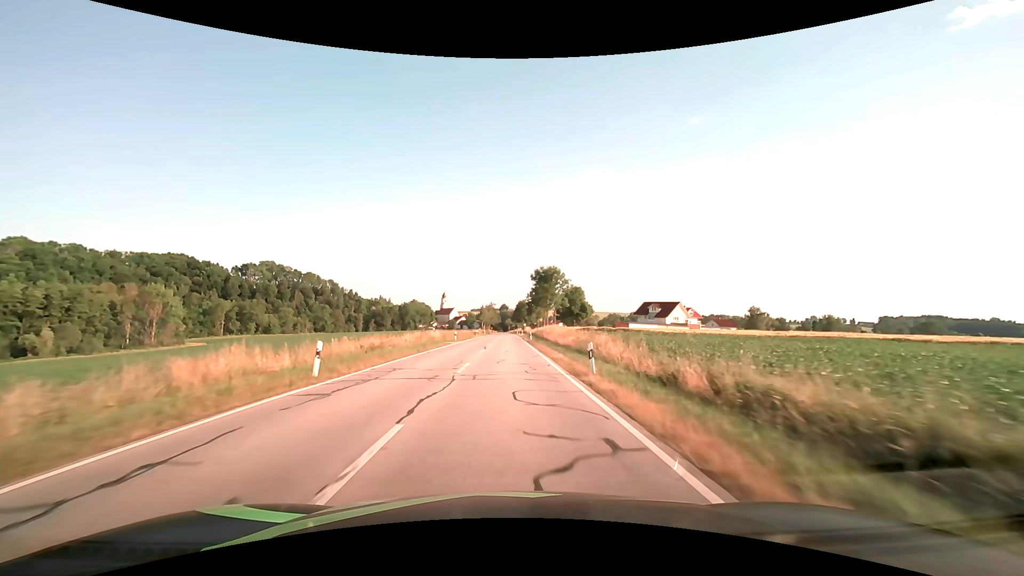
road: secondary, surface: asphalt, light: Day
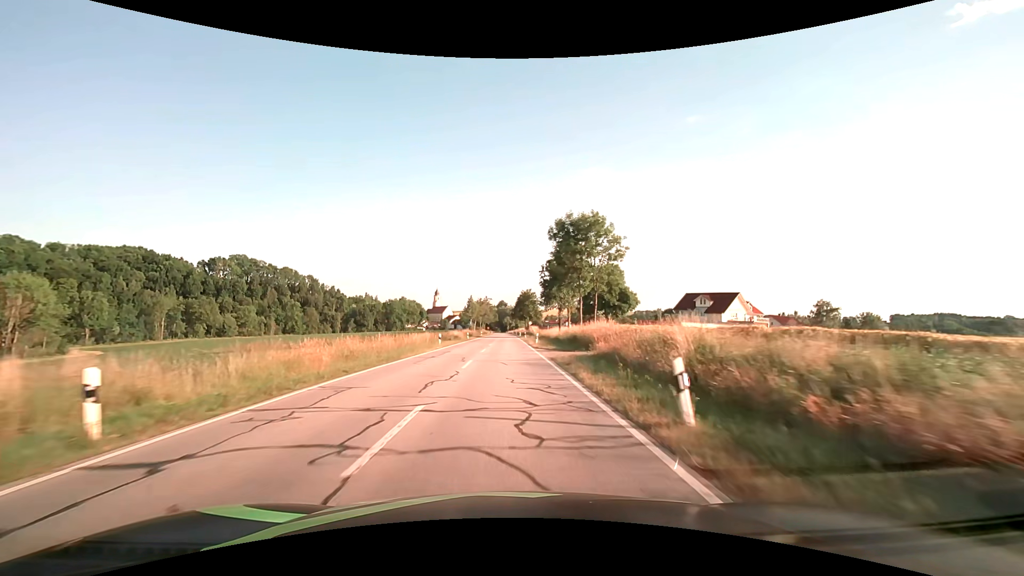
(+0.1, +45.6) m; 0°
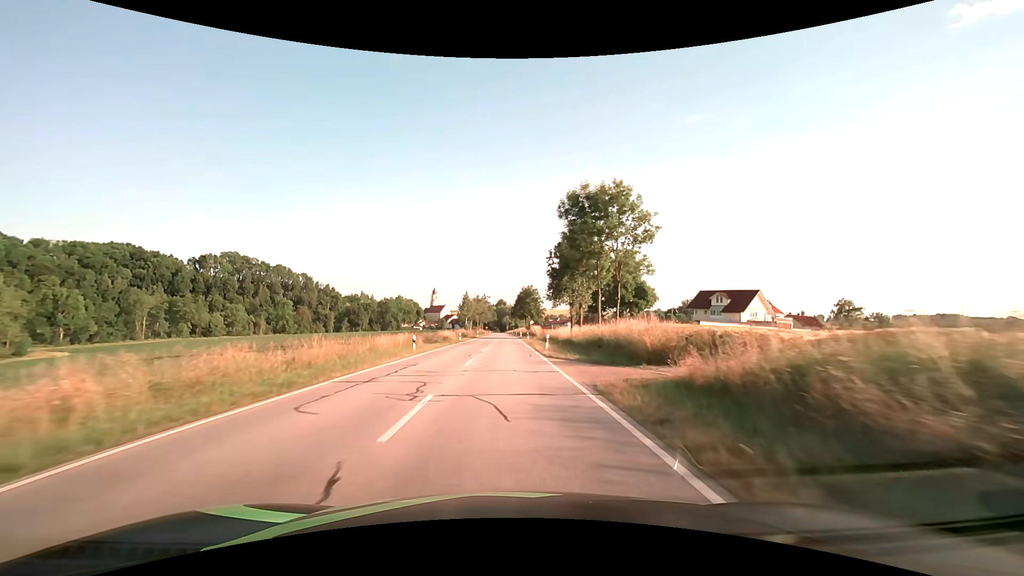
(0.0, +10.8) m; 0°
(0, +10) (0, +20) (0, +30) (0, +40) (0, +50) (0, +60) (0, +70) (0, +80) (0, +90) (0, +100) m
